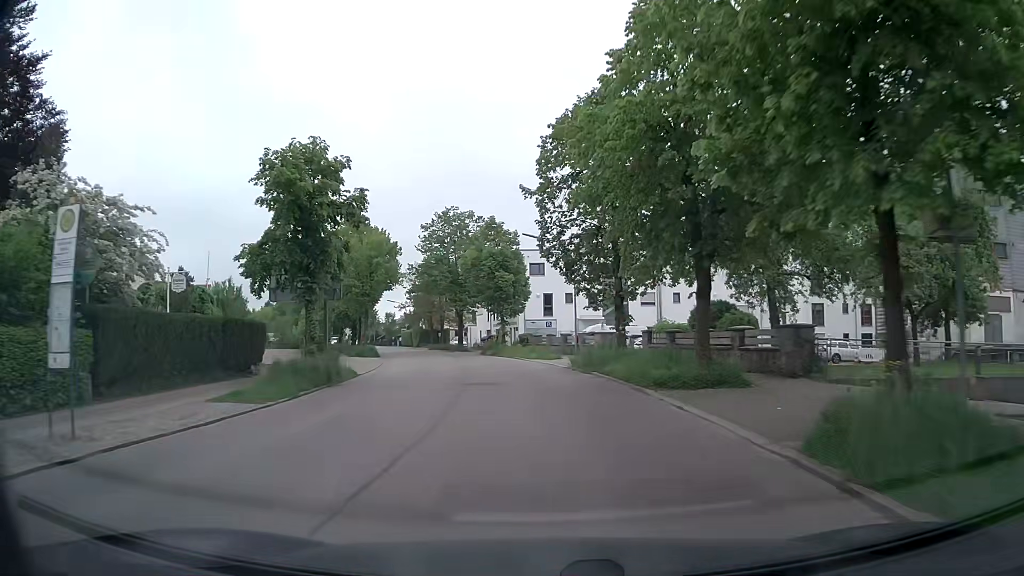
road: tertiary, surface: asphalt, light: Day
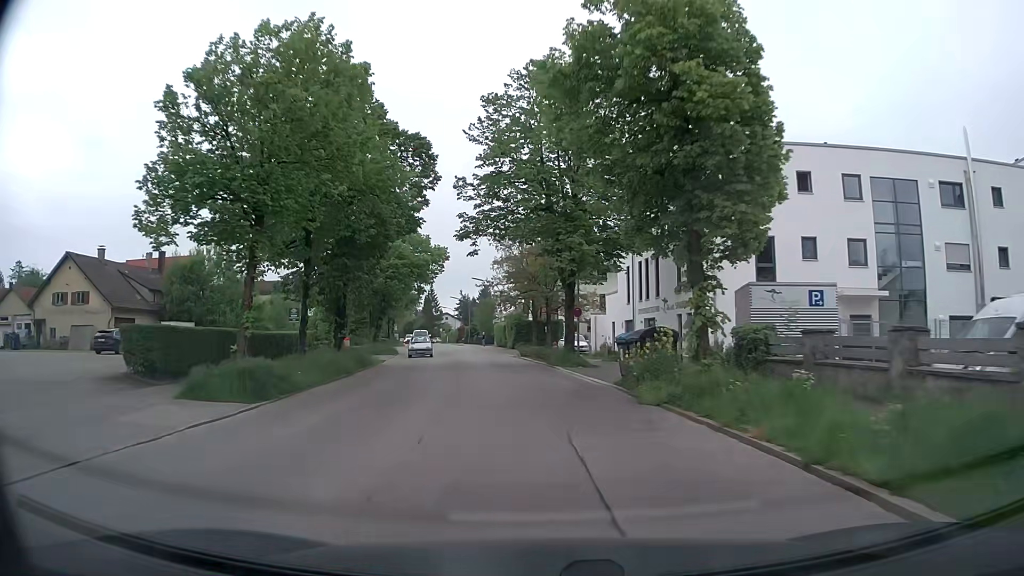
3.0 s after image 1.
(-3.7, +36.6) m; -11°
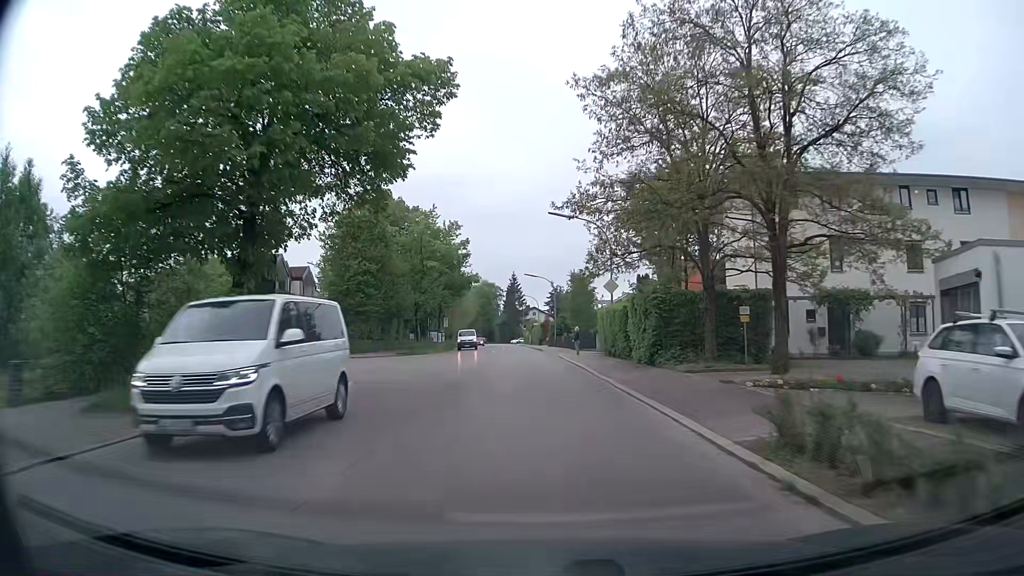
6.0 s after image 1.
(-3.2, +38.2) m; -8°
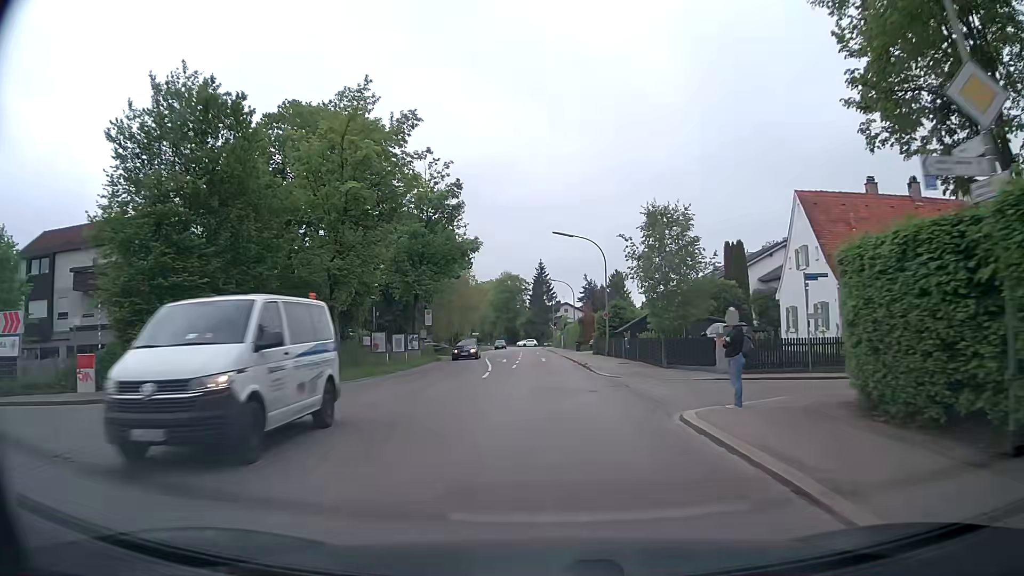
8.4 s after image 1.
(-0.8, +29.1) m; -3°
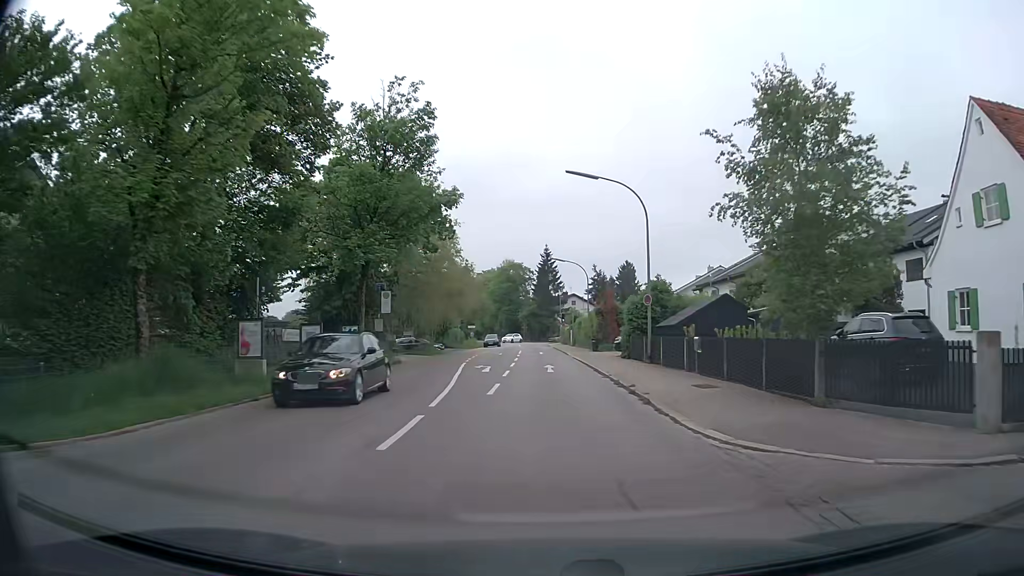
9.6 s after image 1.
(0.0, +14.6) m; 0°
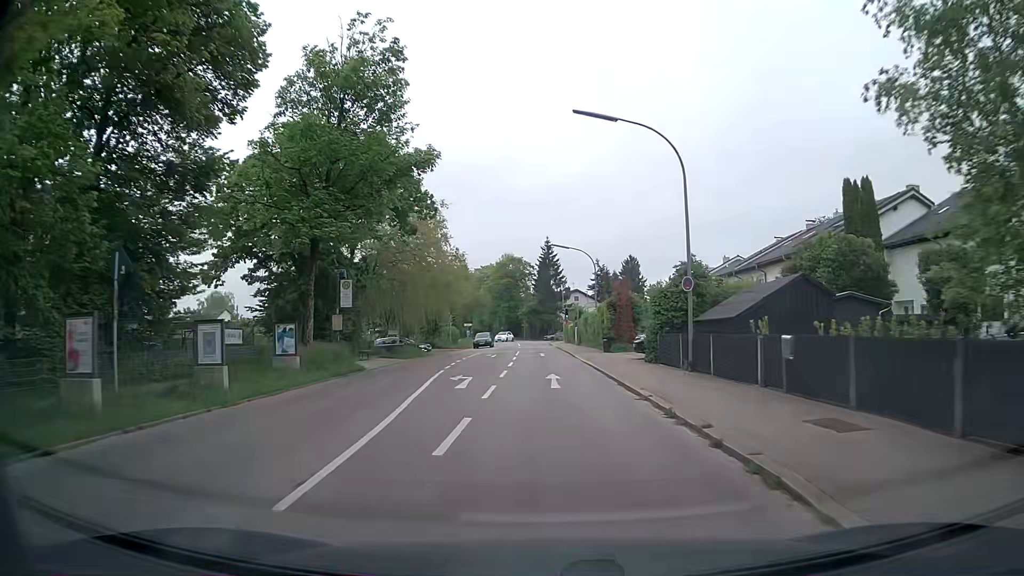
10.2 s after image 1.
(0.0, +7.2) m; 0°
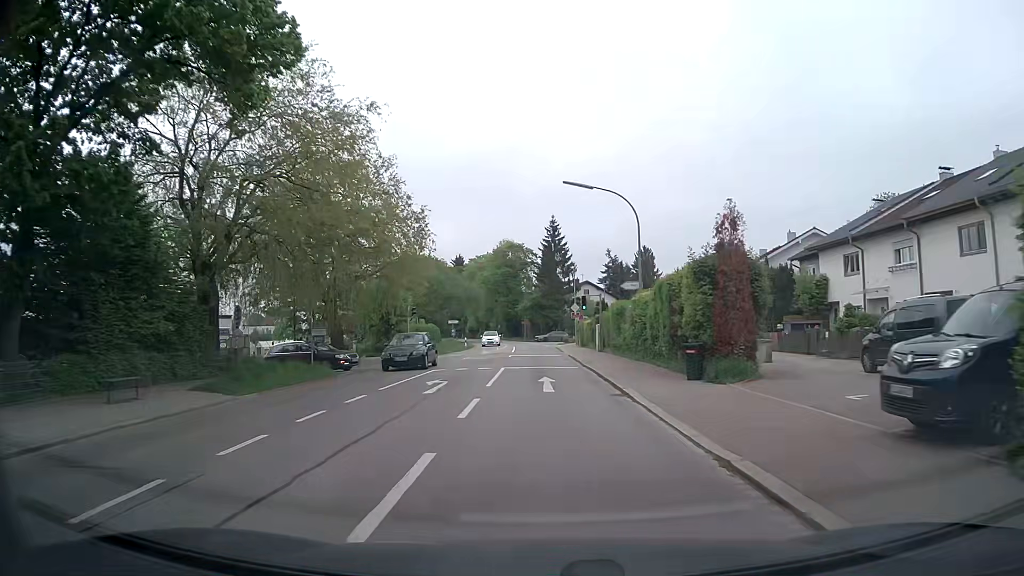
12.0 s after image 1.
(-0.2, +20.7) m; 0°
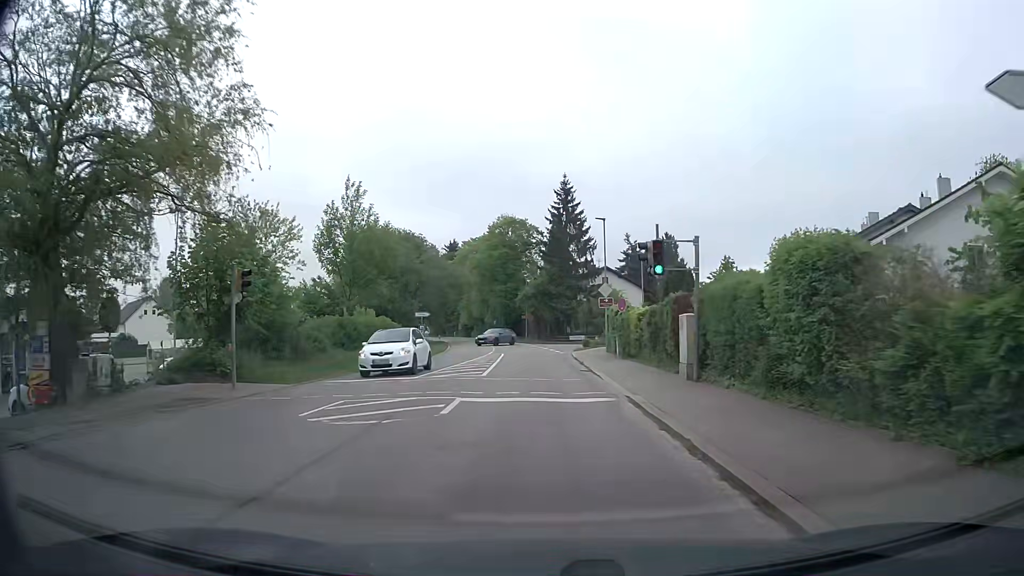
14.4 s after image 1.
(-0.2, +24.4) m; 0°
(0, +10) (0, +20) (-1, +30) (-1, +40) (0, +50) (+4, +59) (+10, +67) (+15, +76) (+19, +85) (+22, +94) m
